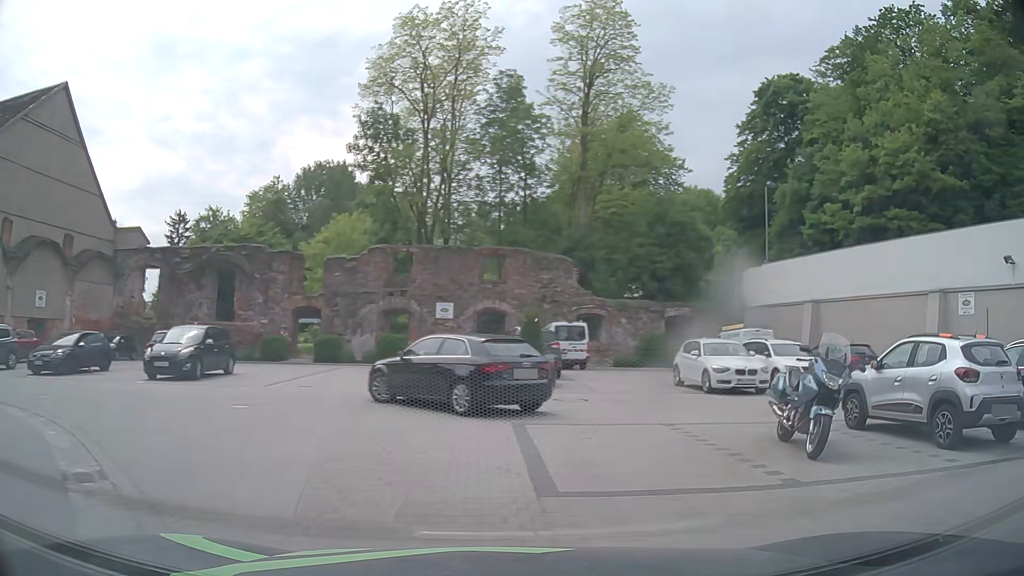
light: Day
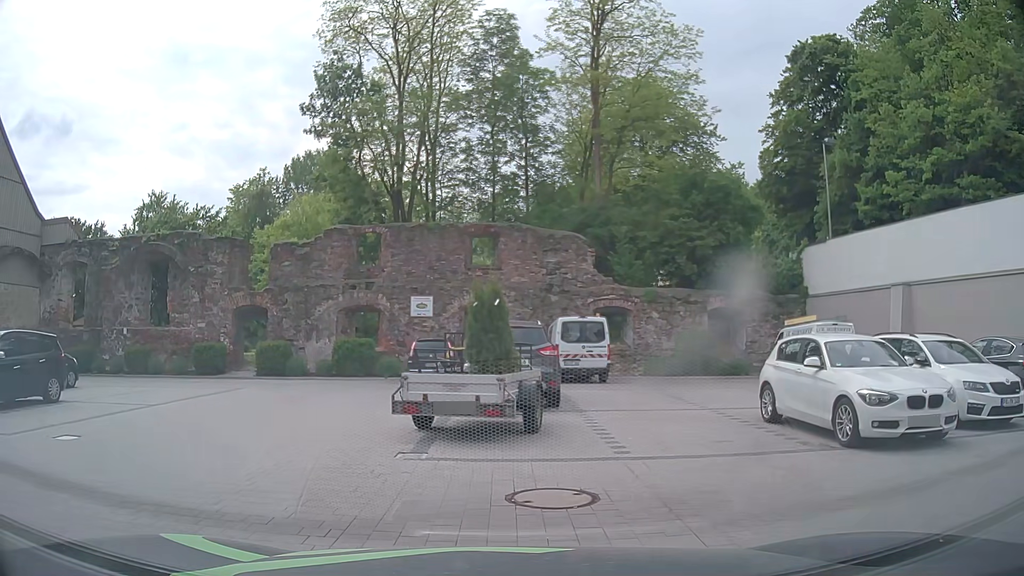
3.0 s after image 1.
(+1.3, +8.9) m; -2°
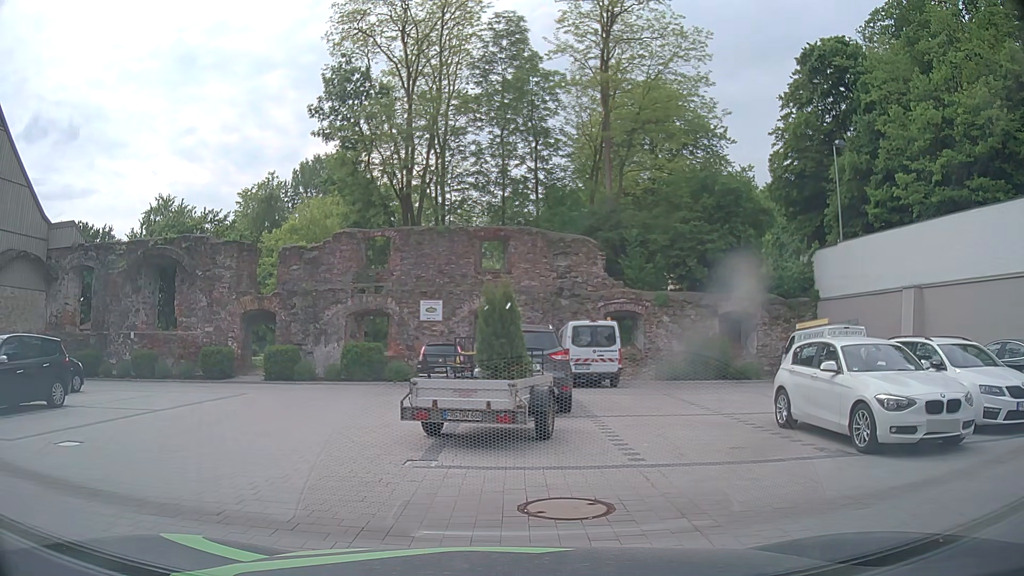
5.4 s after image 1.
(0.0, +0.3) m; 0°
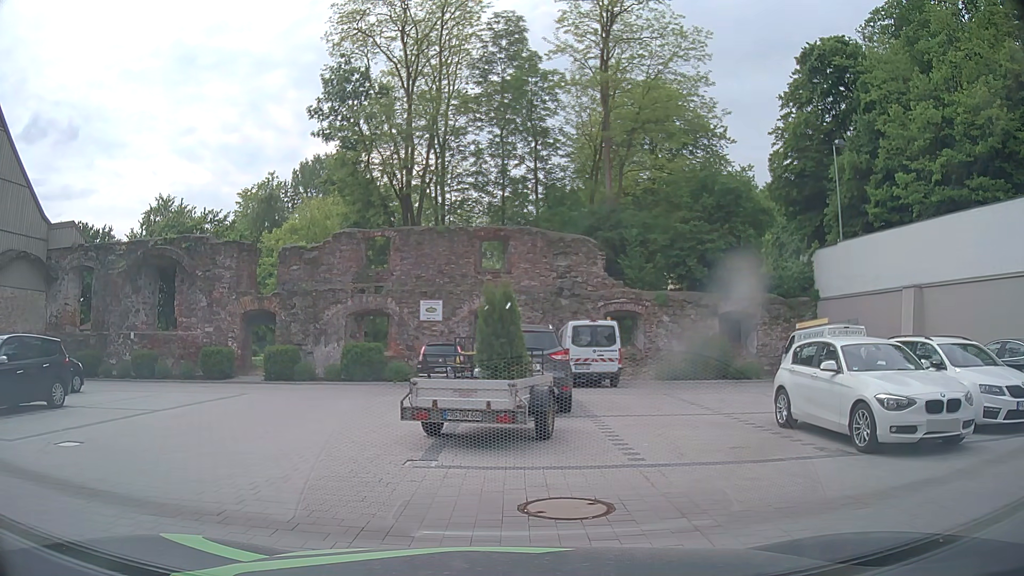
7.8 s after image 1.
(0.0, 0.0) m; 0°
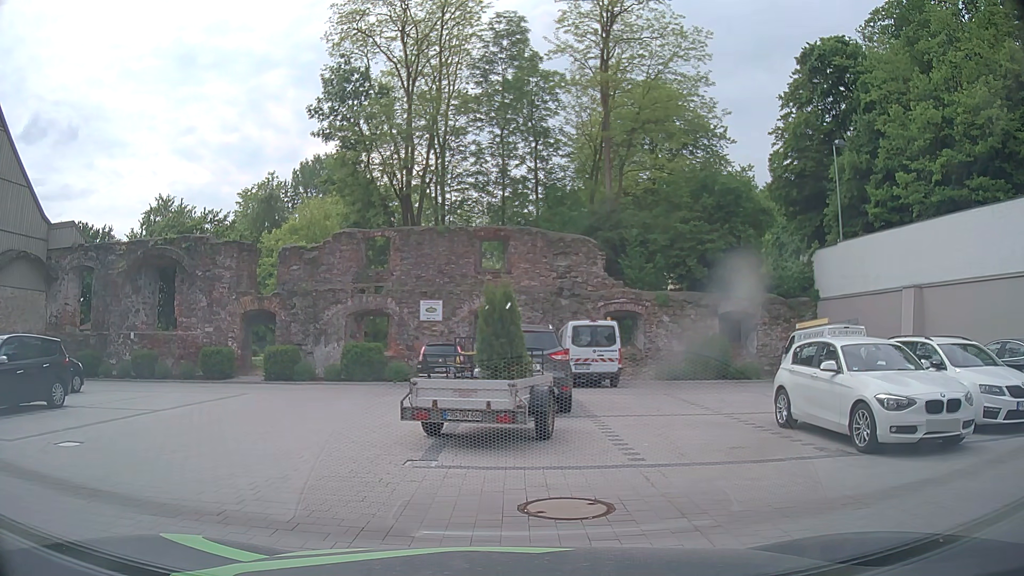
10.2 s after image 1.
(0.0, 0.0) m; 0°
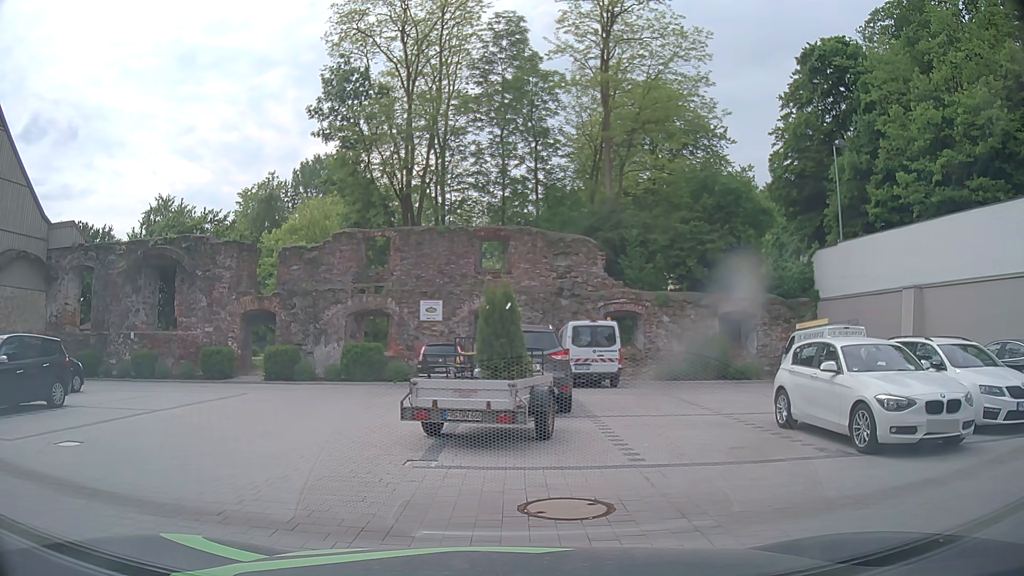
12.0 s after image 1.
(0.0, 0.0) m; 0°
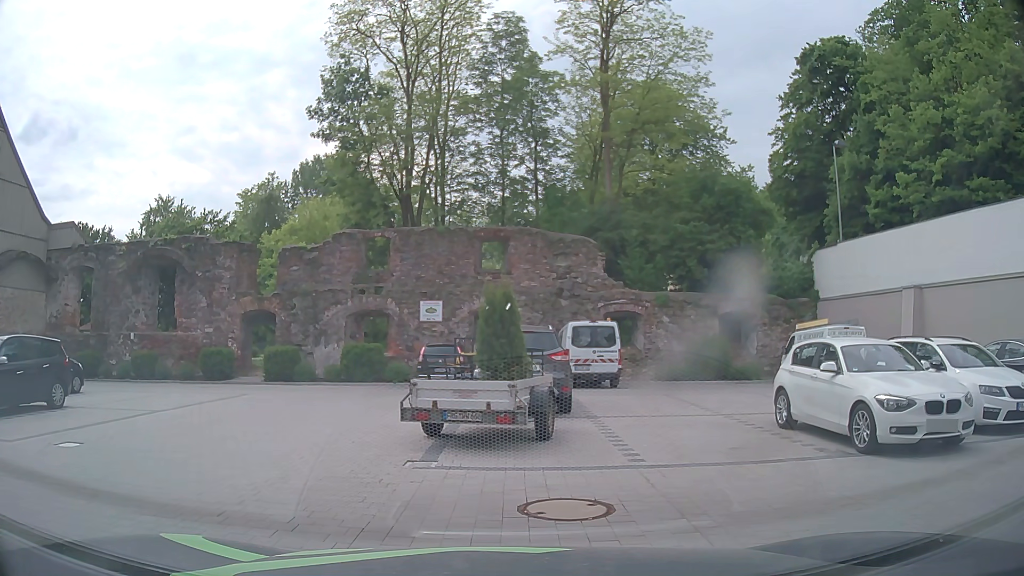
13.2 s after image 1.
(0.0, 0.0) m; 0°
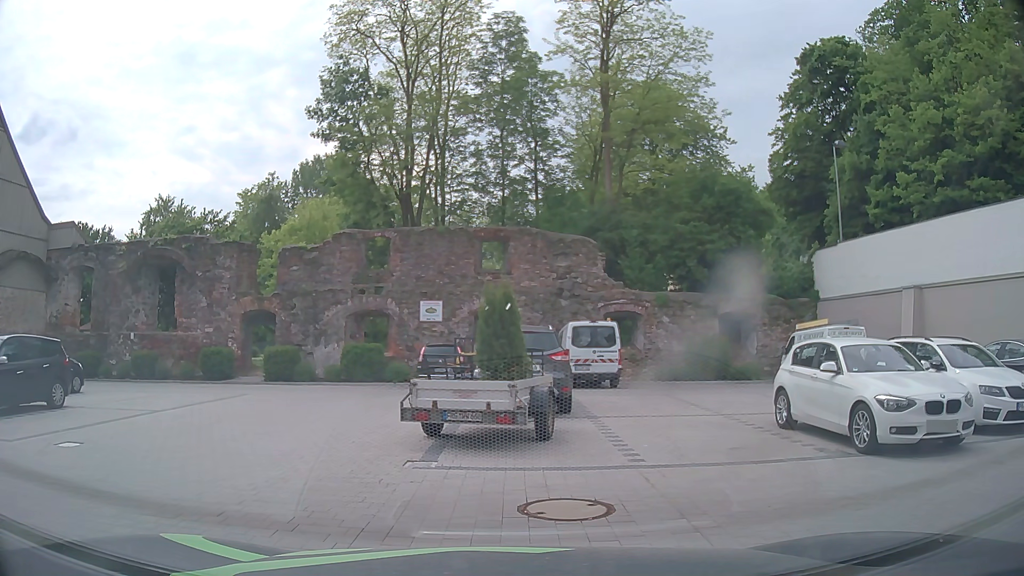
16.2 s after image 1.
(0.0, 0.0) m; 0°
